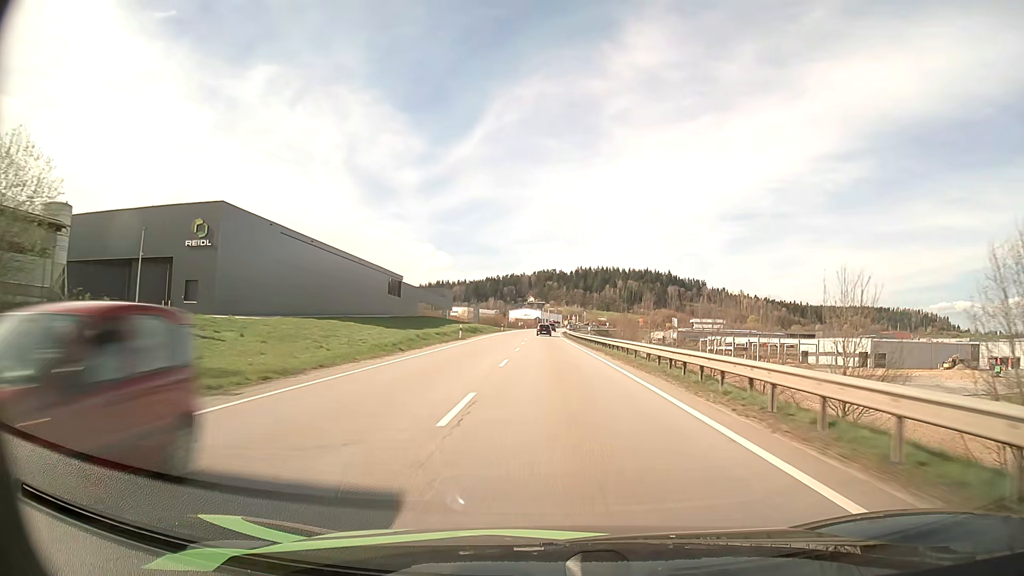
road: primary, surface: asphalt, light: Day
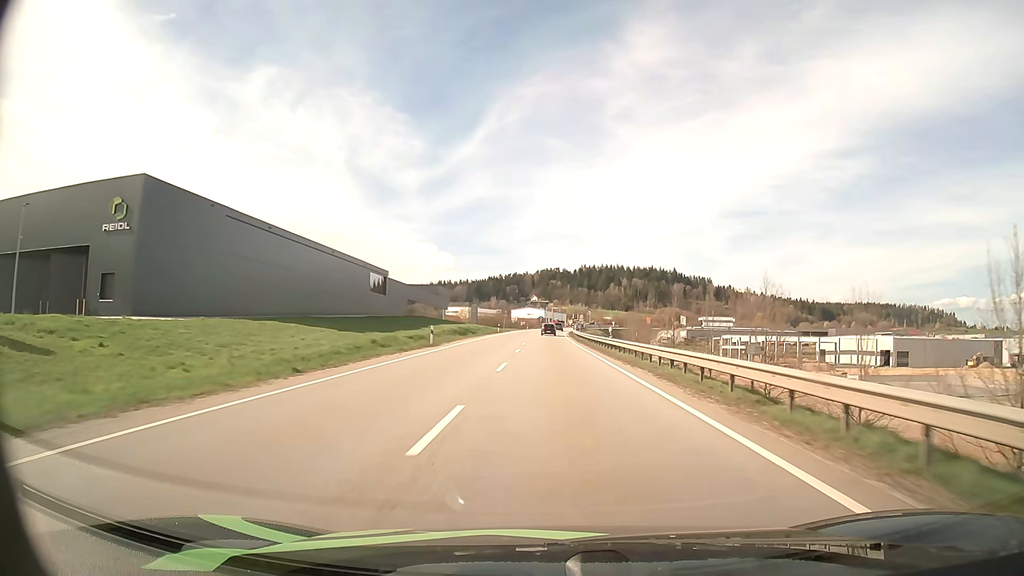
(0.0, +14.2) m; 0°
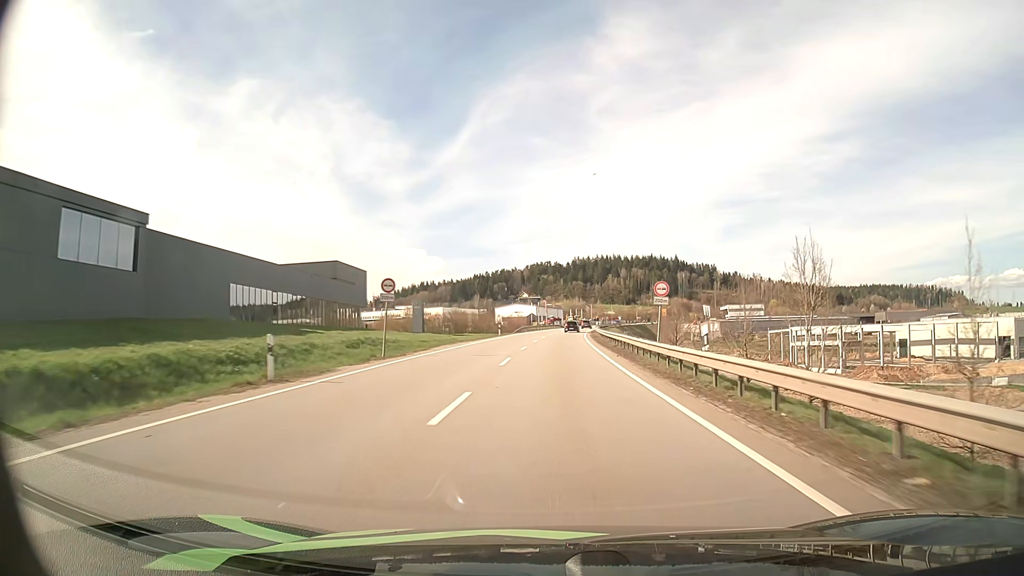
(-0.1, +70.2) m; 0°
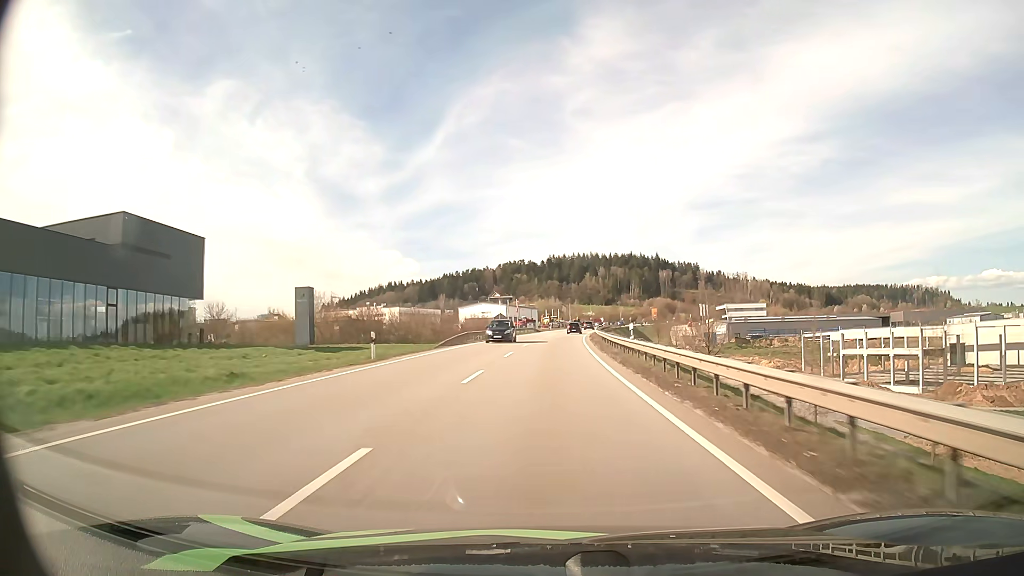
(+0.8, +41.8) m; +2°
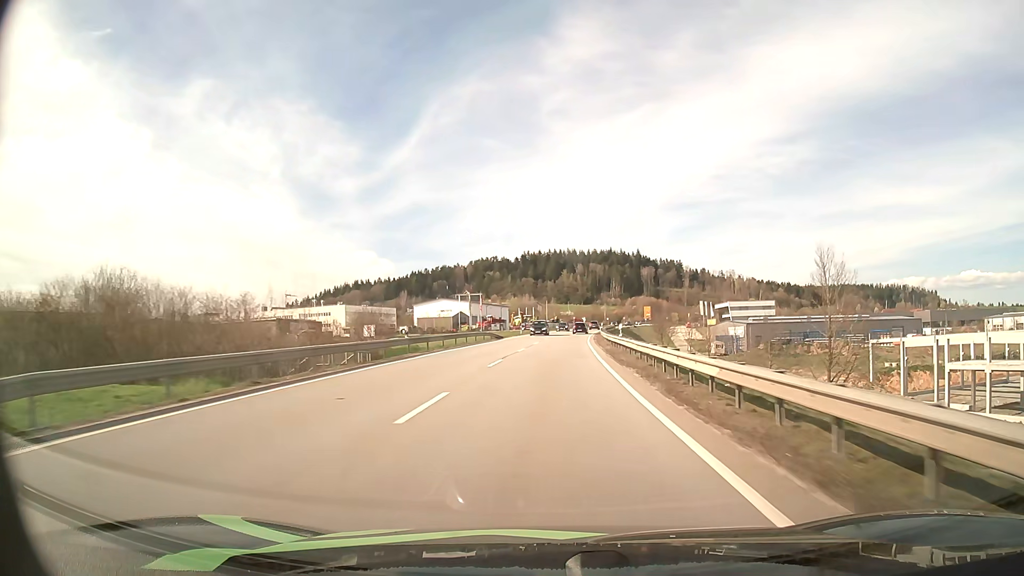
(+0.7, +42.3) m; +2°
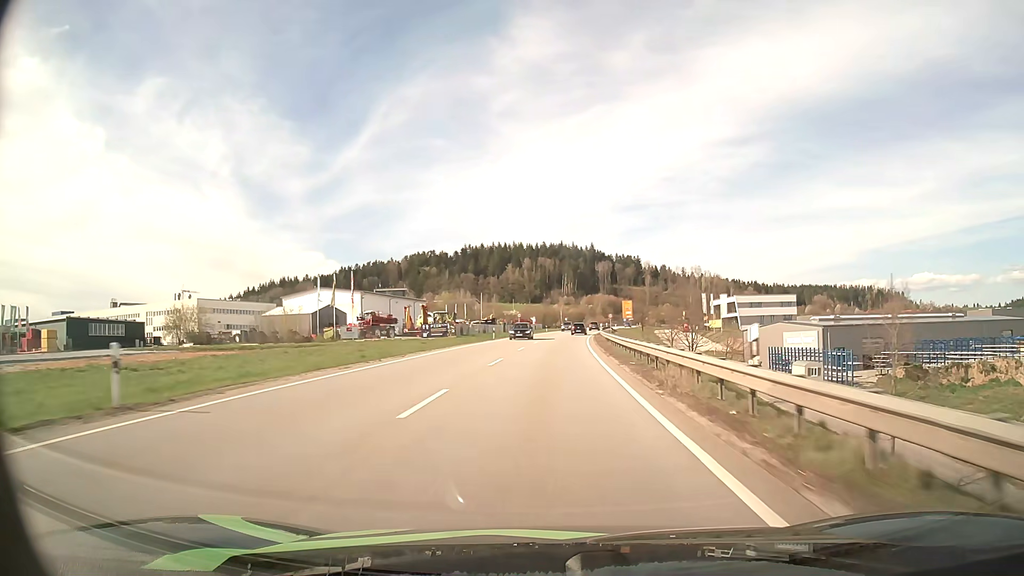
(+2.9, +71.4) m; +5°
(0, +10) (0, +20) (0, +30) (+1, +40) (+1, +50) (+2, +60) (+2, +70) (+3, +80) (+4, +90) (+5, +100) m
